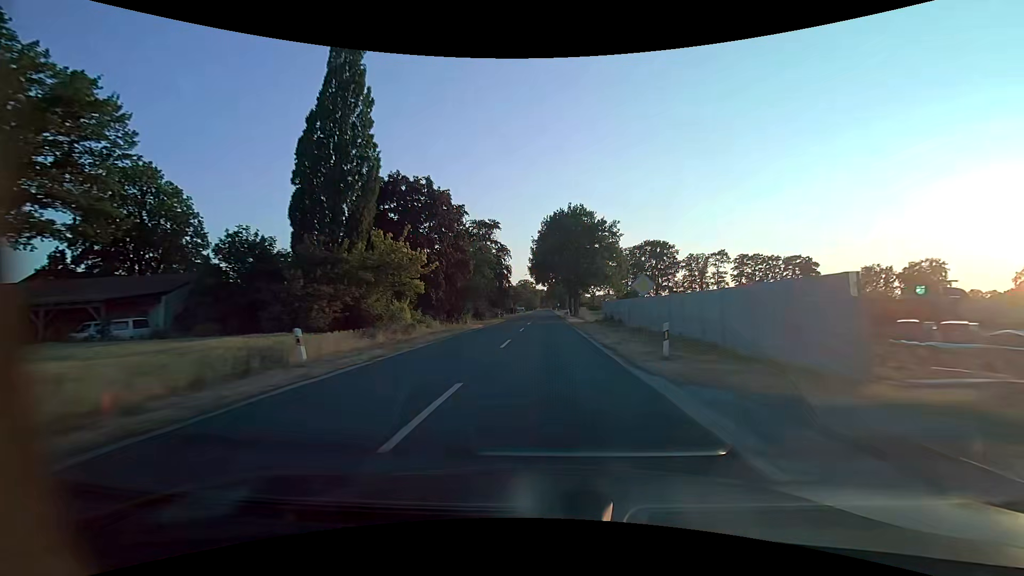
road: secondary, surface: asphalt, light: Day
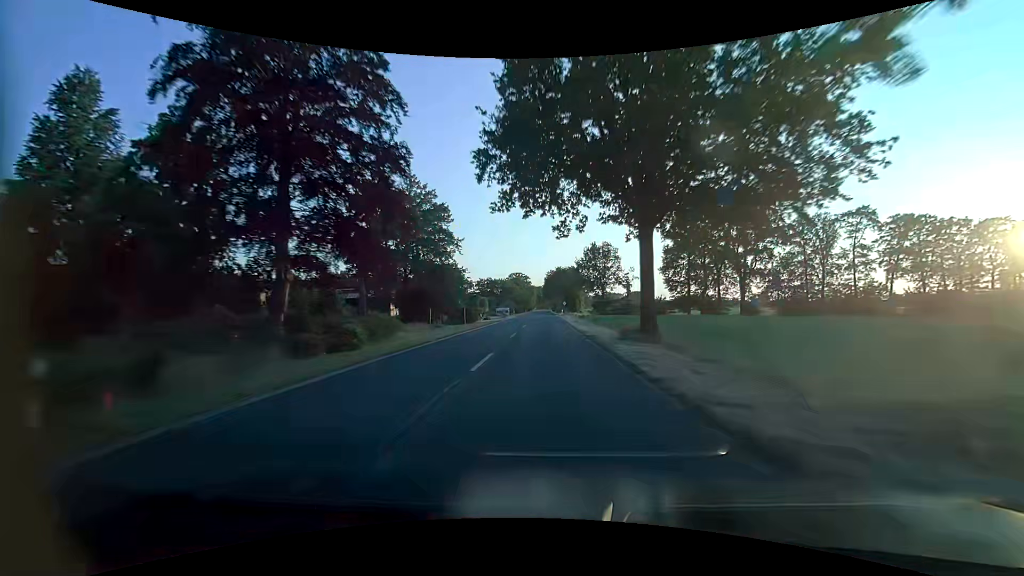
(+0.2, +66.4) m; 0°
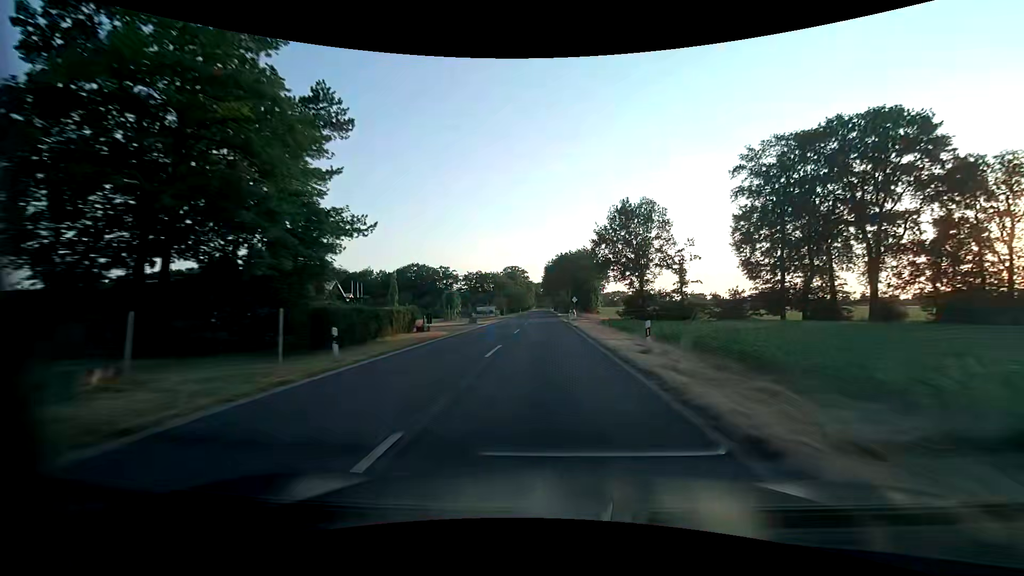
(+0.1, +33.2) m; 0°
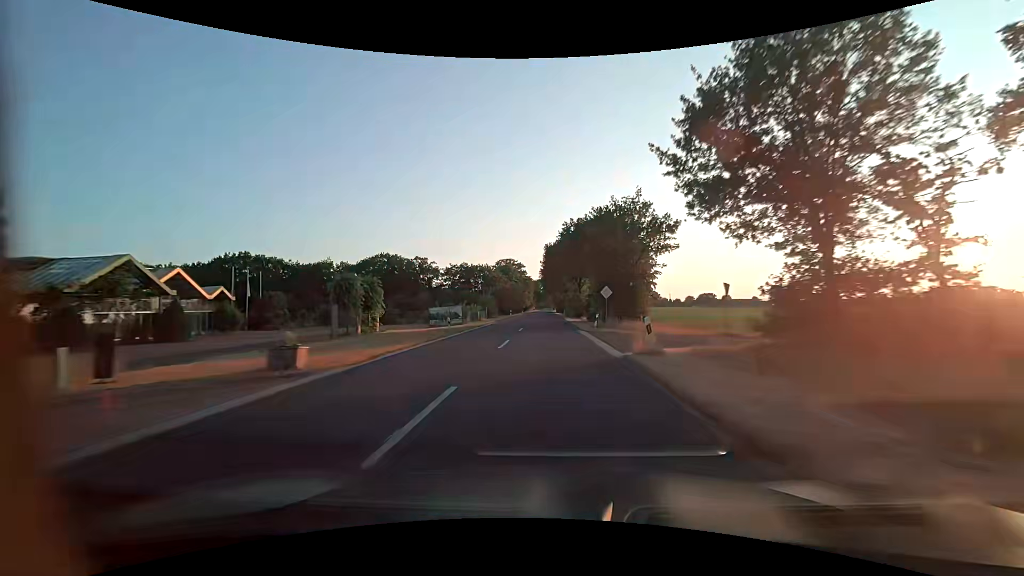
(-0.1, +33.2) m; 0°
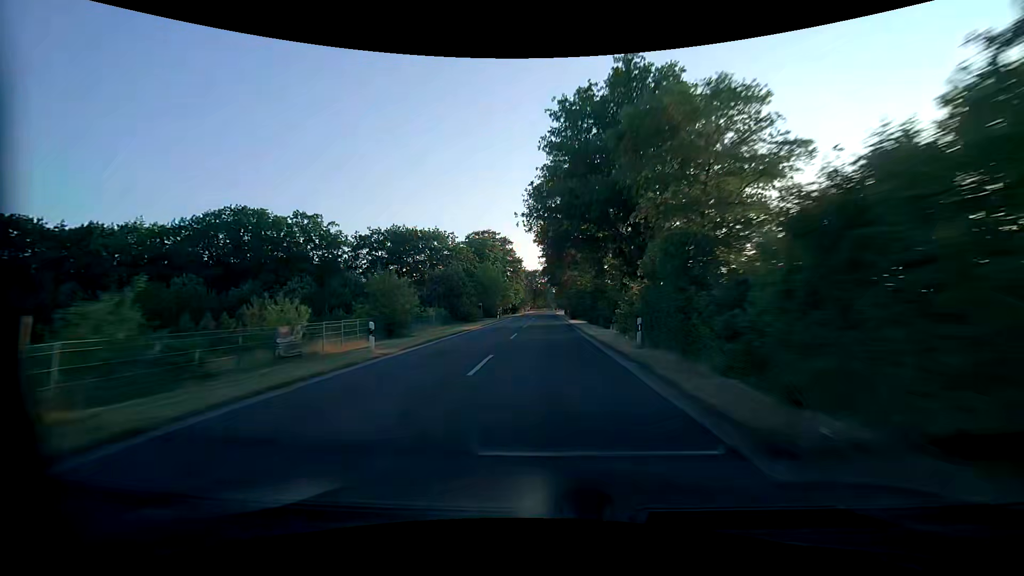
(+0.3, +66.4) m; 0°
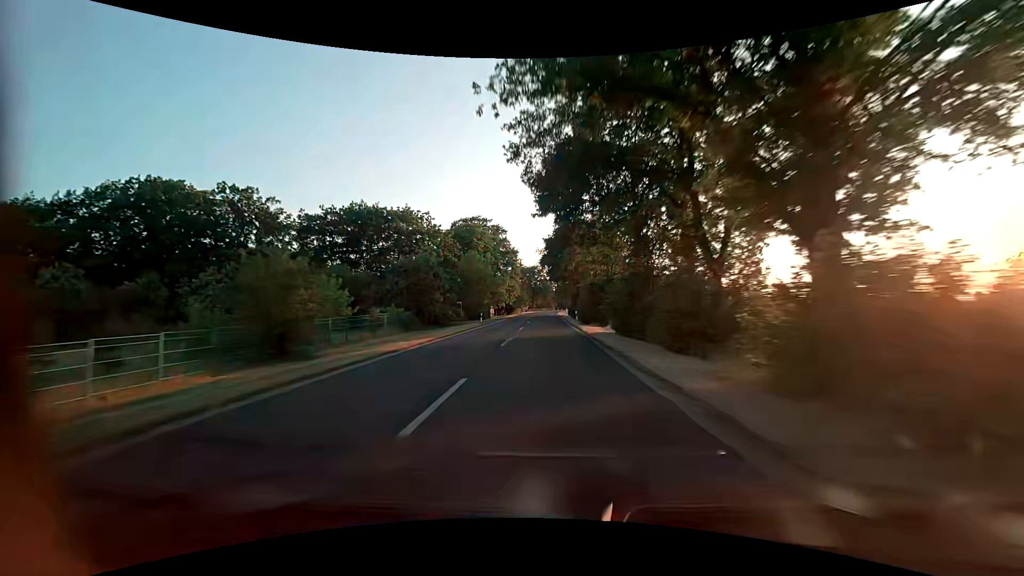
(+0.1, +16.6) m; 0°
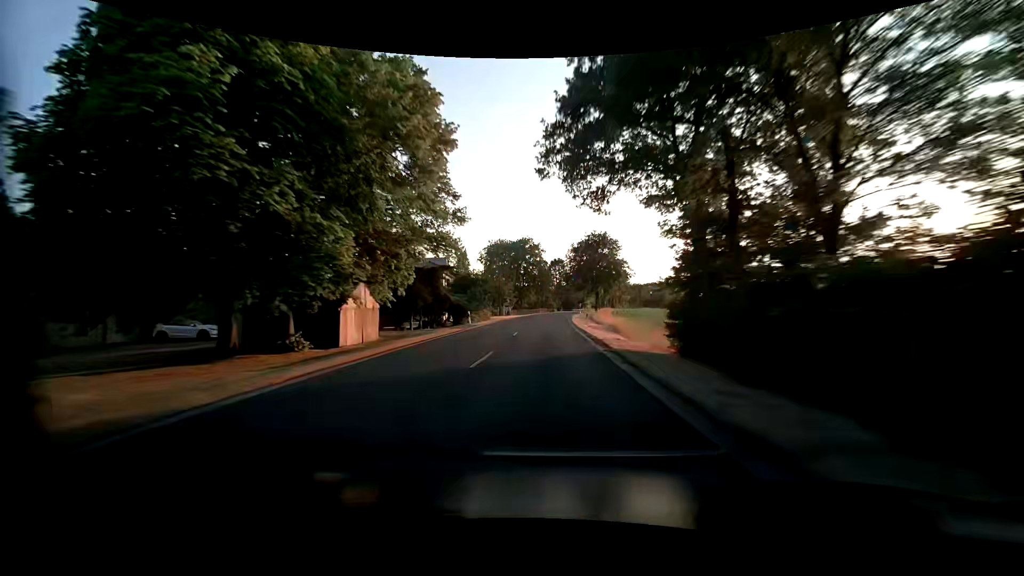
(+0.4, +66.5) m; +1°
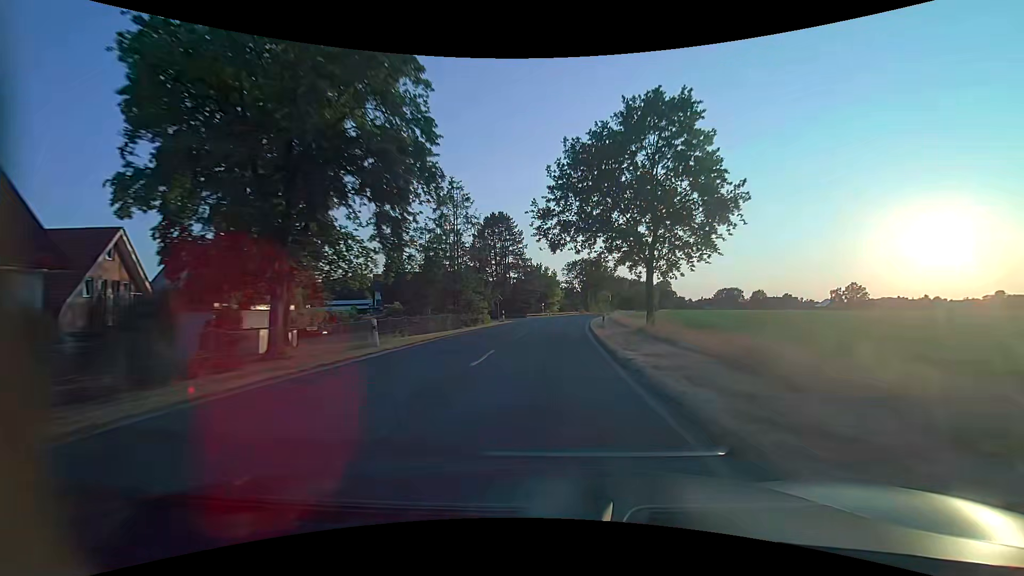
(+2.8, +83.0) m; +6°
(0, +10) (0, +20) (+1, +30) (+2, +40) (+3, +50) (+4, +60) (+5, +70) (+7, +80) (+9, +89) (+11, +99) m
